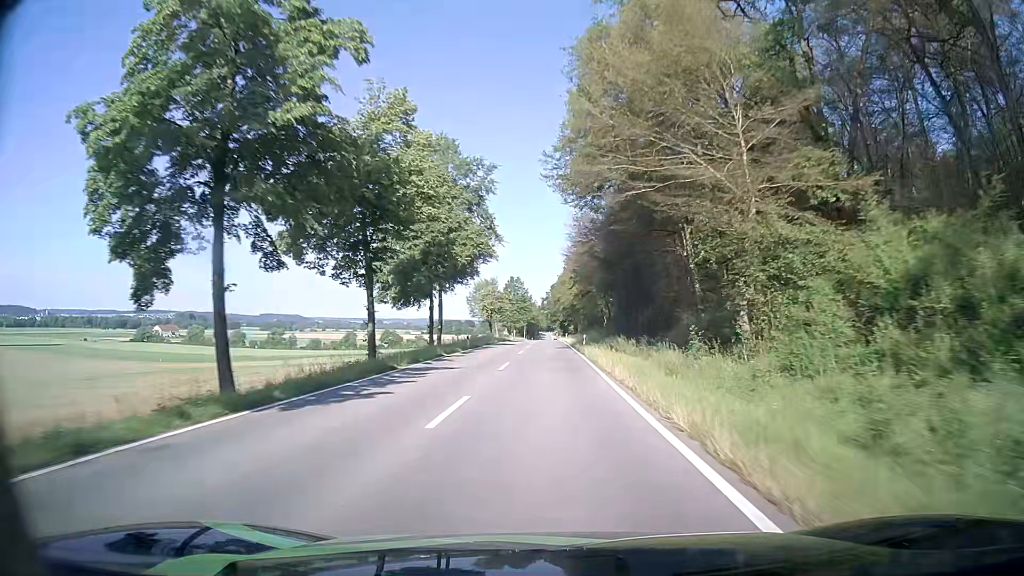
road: tertiary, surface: asphalt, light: Day
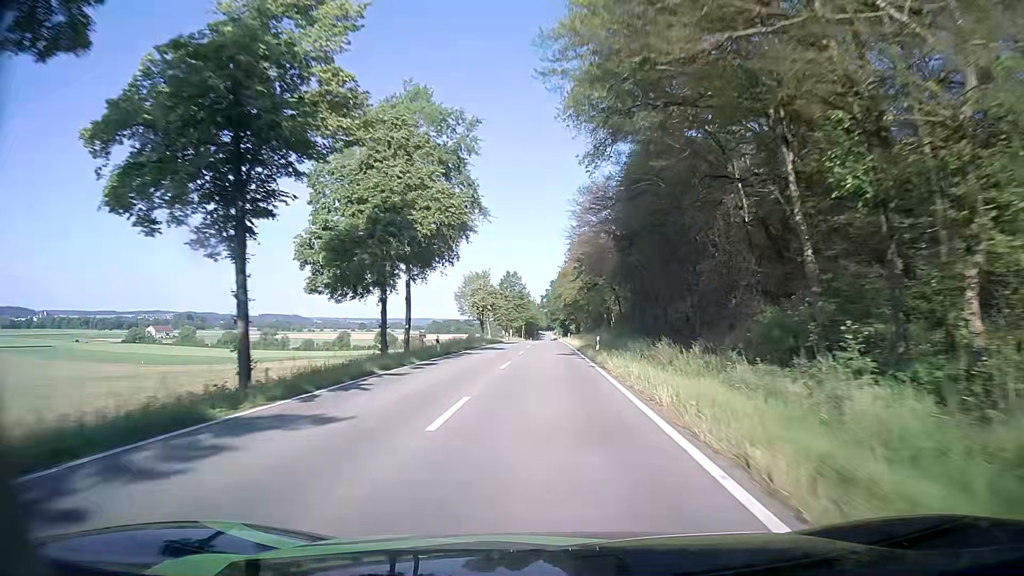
(0.0, +12.5) m; 0°
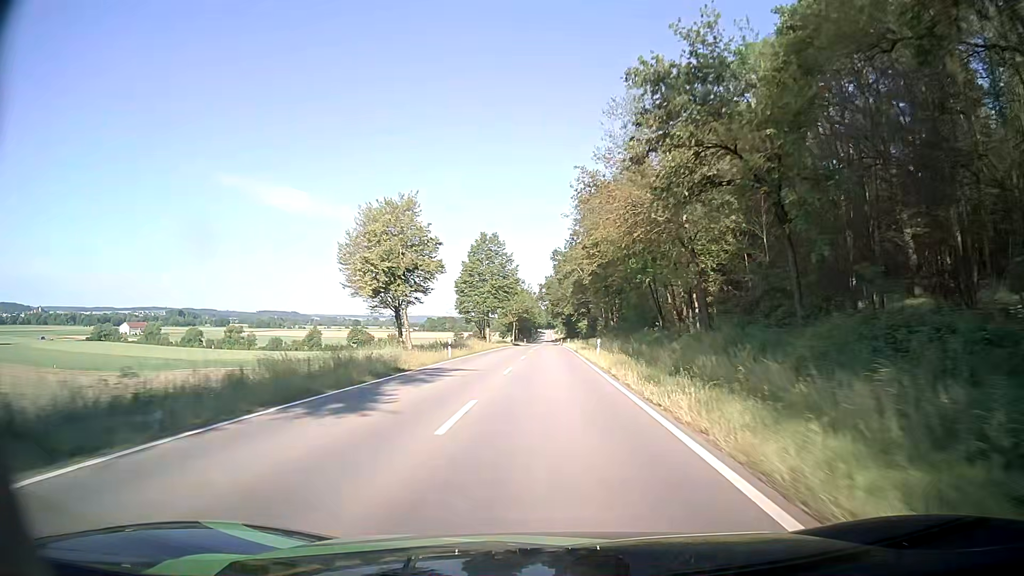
(0.0, +50.2) m; 0°
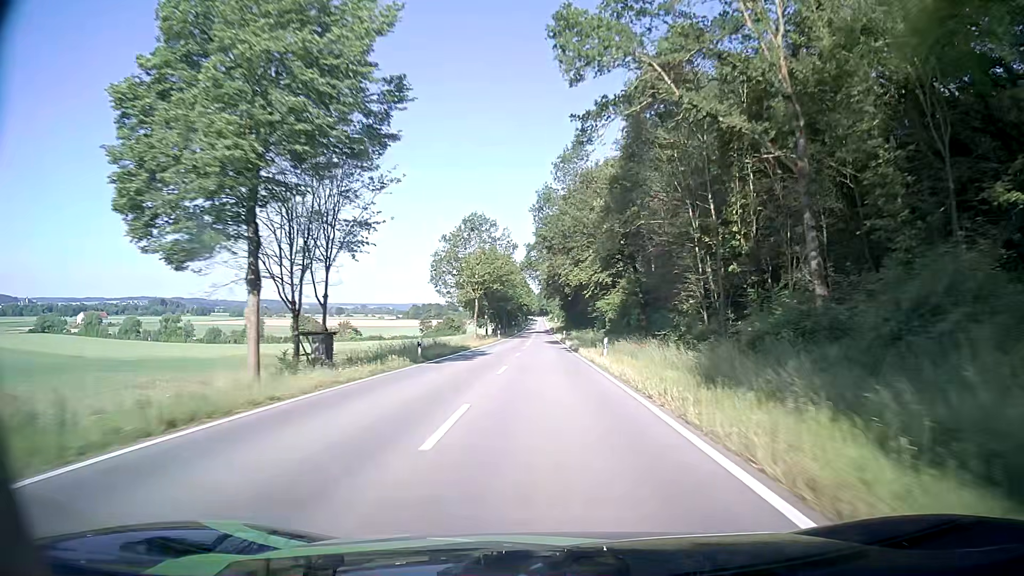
(0.0, +63.5) m; +1°
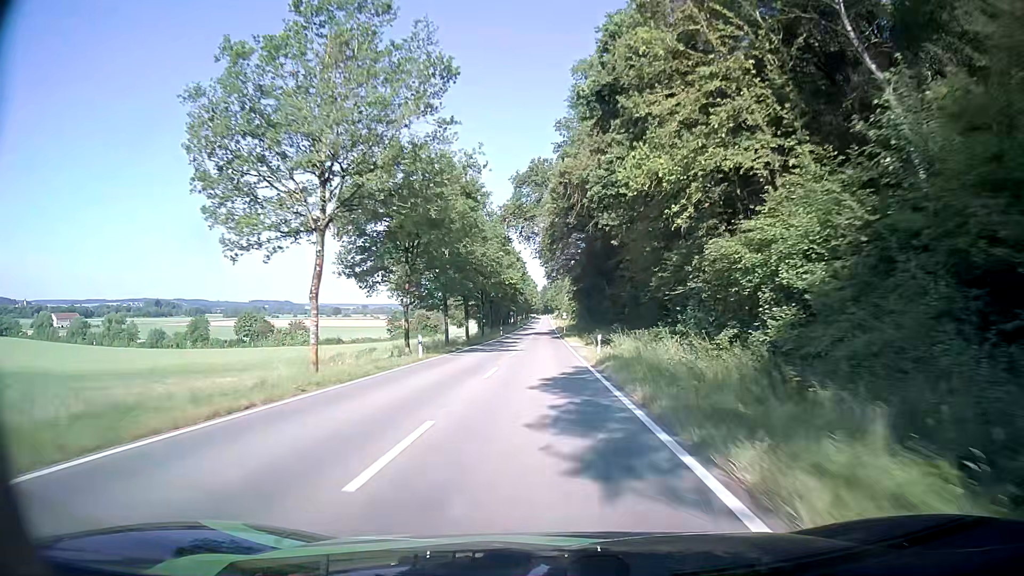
(0.0, +51.7) m; -1°
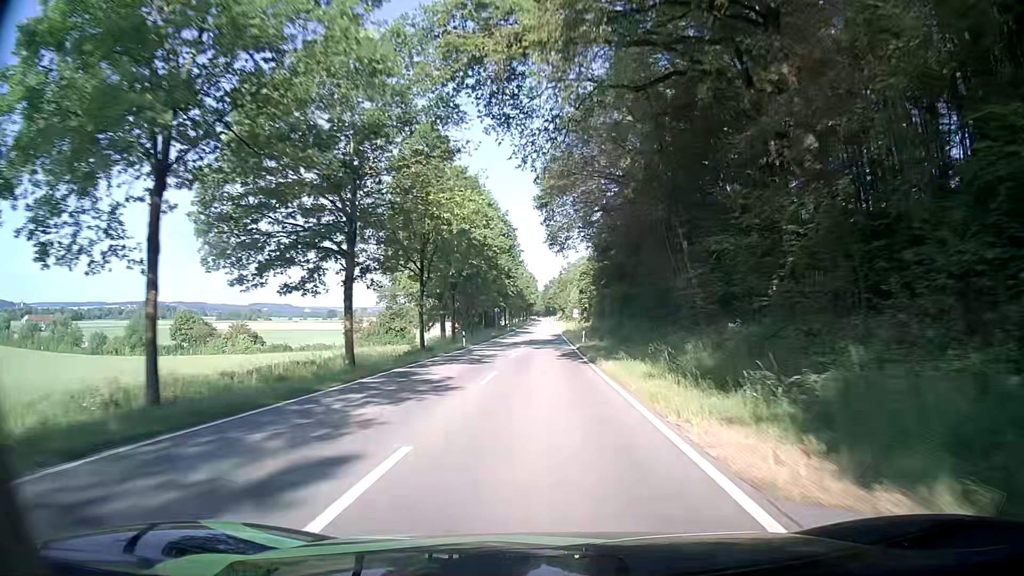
(0.0, +39.3) m; 0°
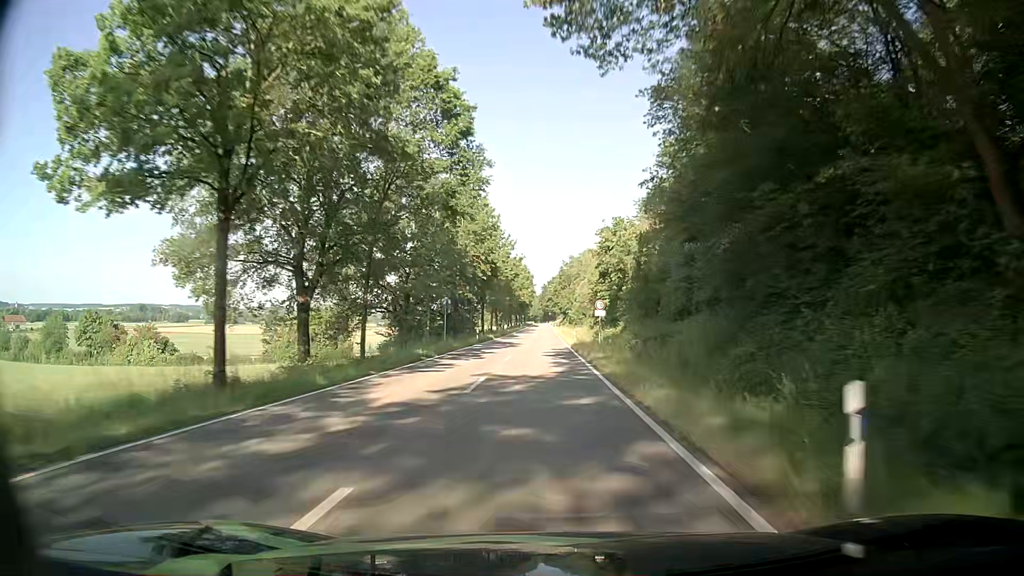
(+0.1, +39.4) m; 0°
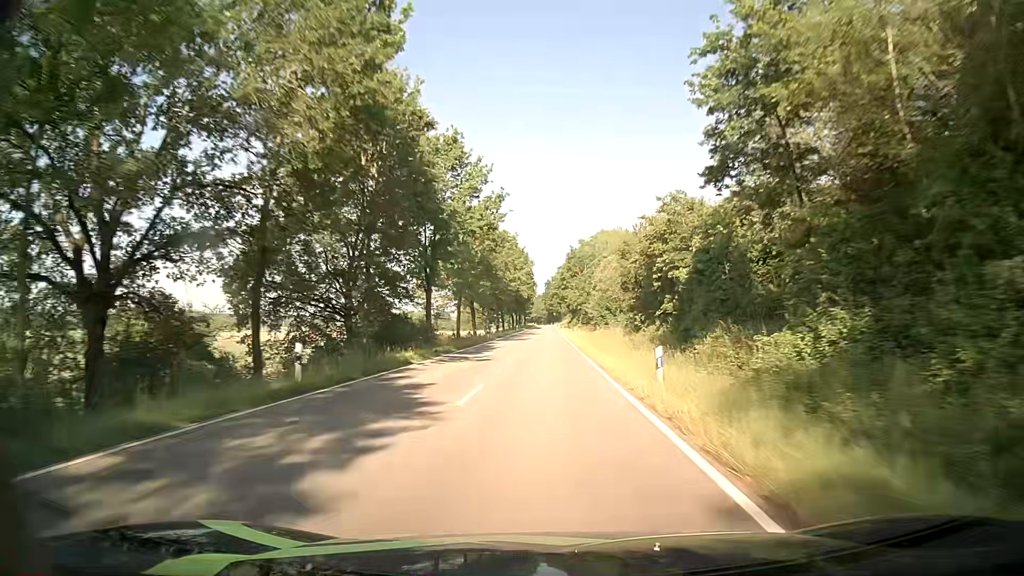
(+0.1, +39.7) m; 0°
(0, +10) (0, +20) (0, +30) (0, +40) (0, +50) (0, +60) (0, +70) (0, +80) (0, +90) (0, +100) m
